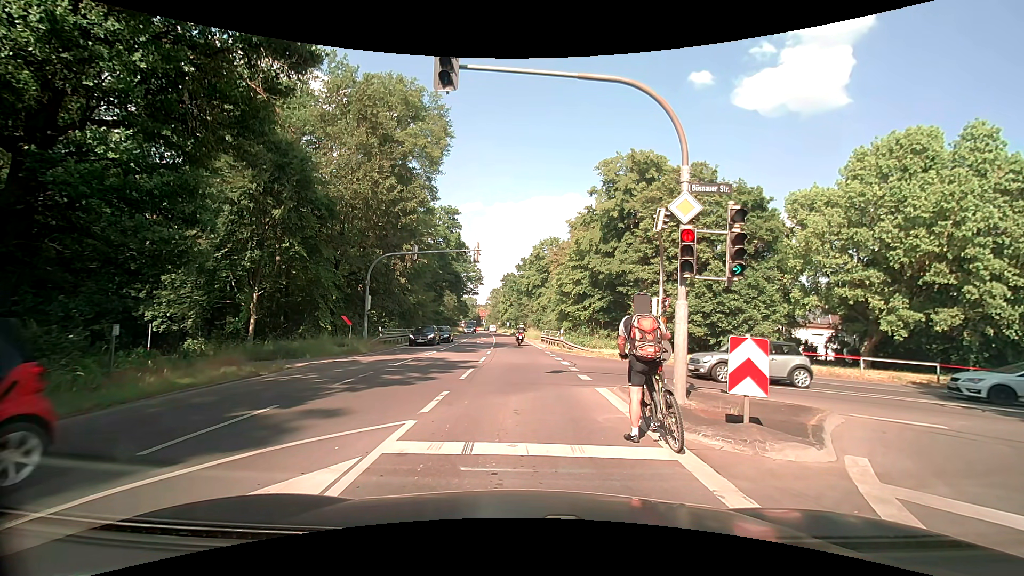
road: secondary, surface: asphalt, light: Day
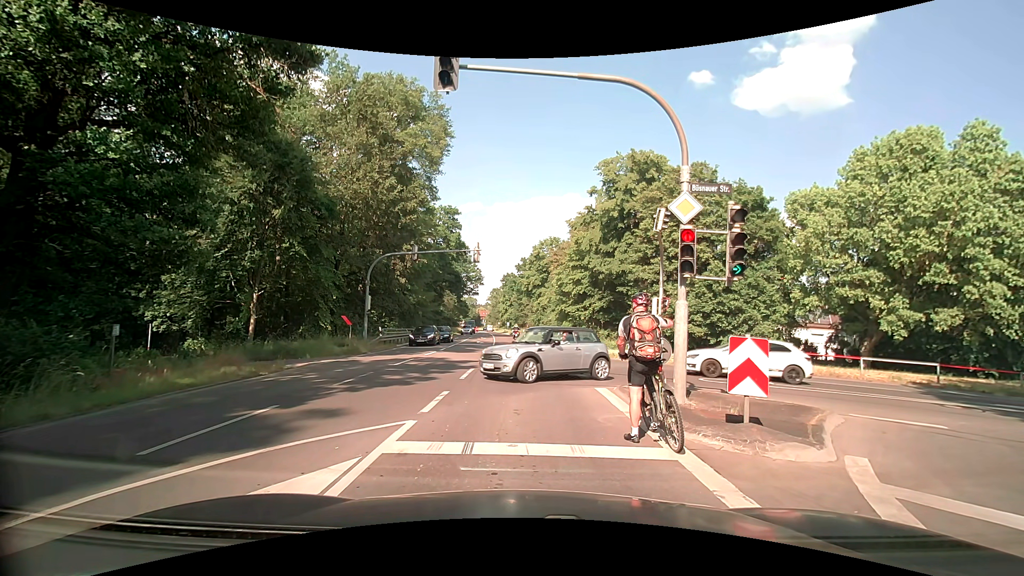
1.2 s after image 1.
(0.0, 0.0) m; 0°
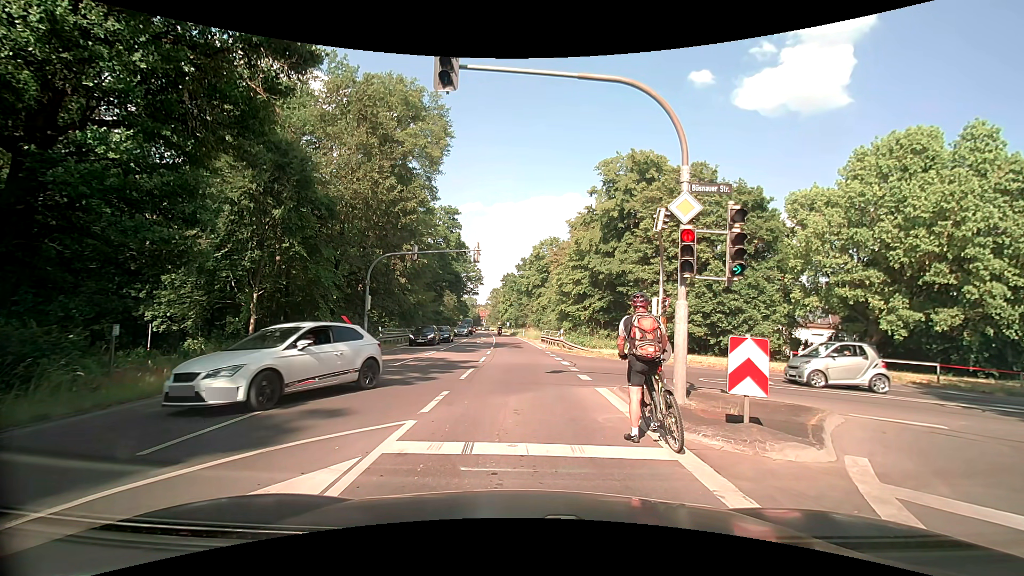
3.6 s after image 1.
(0.0, 0.0) m; 0°
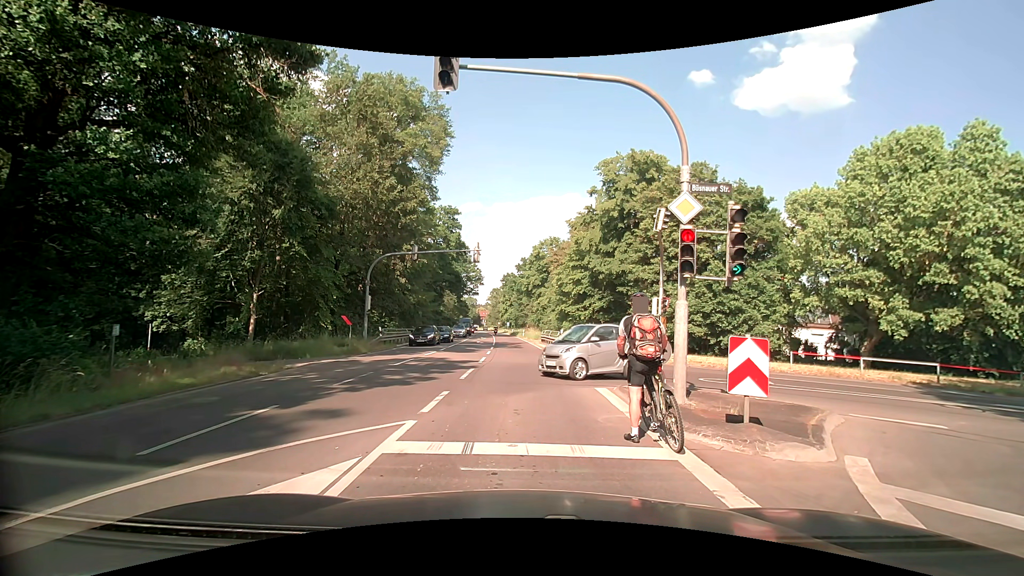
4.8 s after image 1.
(0.0, 0.0) m; 0°
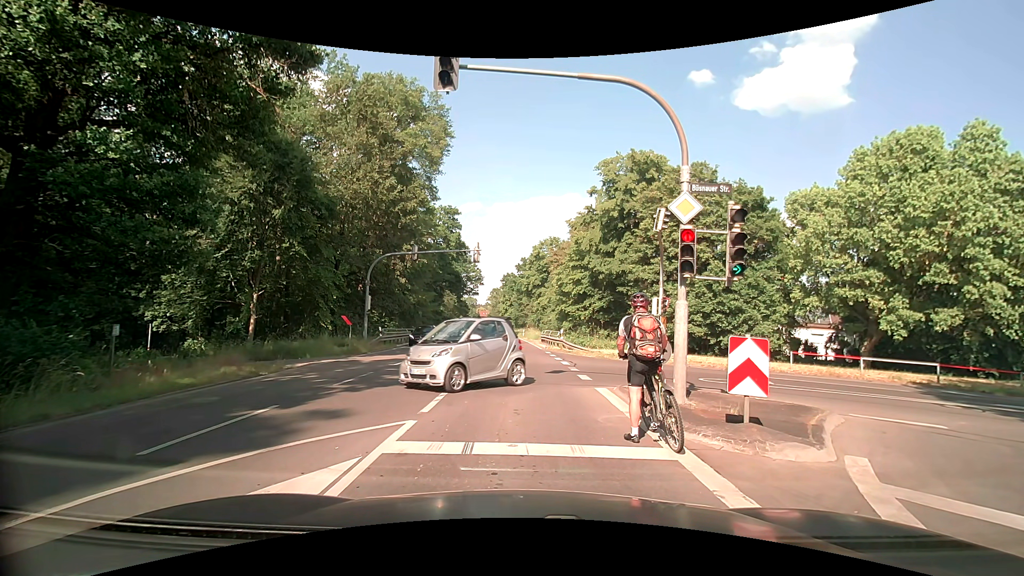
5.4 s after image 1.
(0.0, 0.0) m; 0°
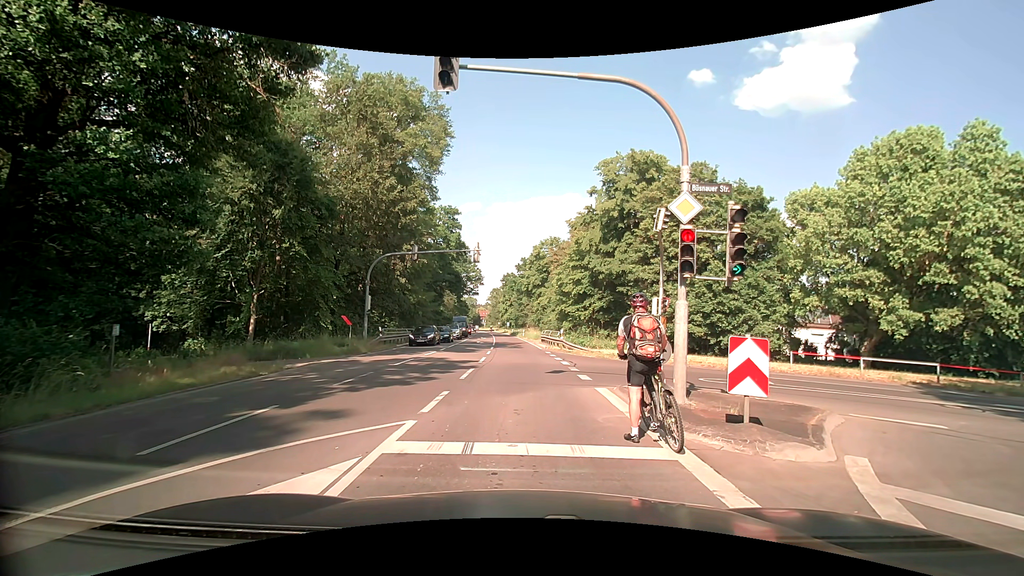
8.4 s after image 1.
(0.0, 0.0) m; 0°
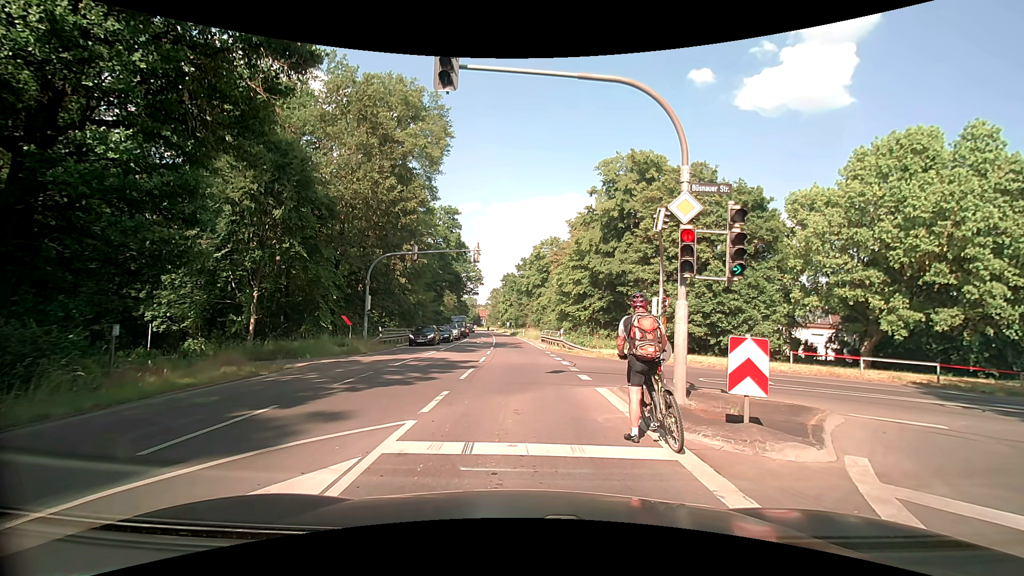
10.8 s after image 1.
(0.0, 0.0) m; 0°
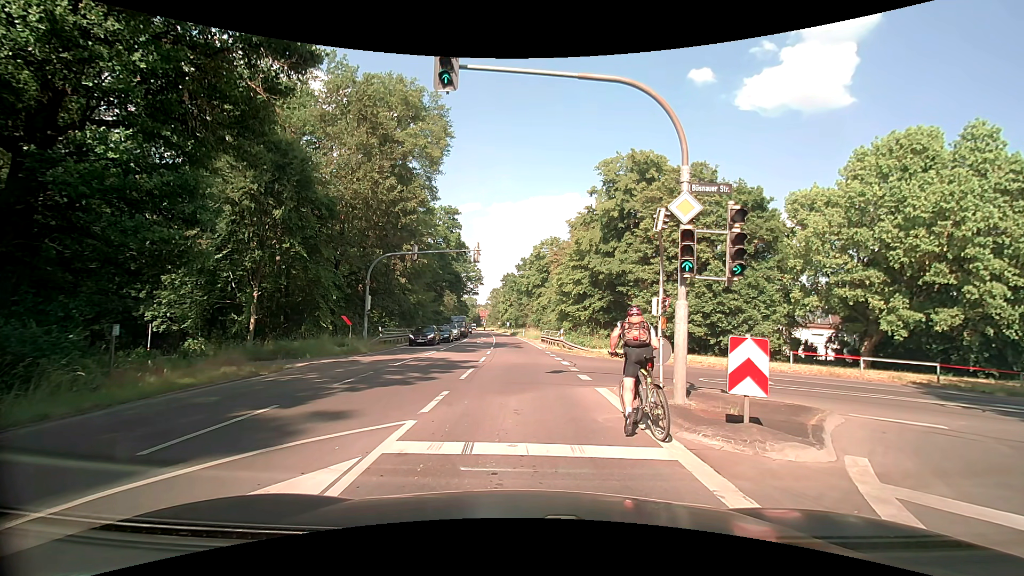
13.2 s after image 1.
(0.0, 0.0) m; 0°
